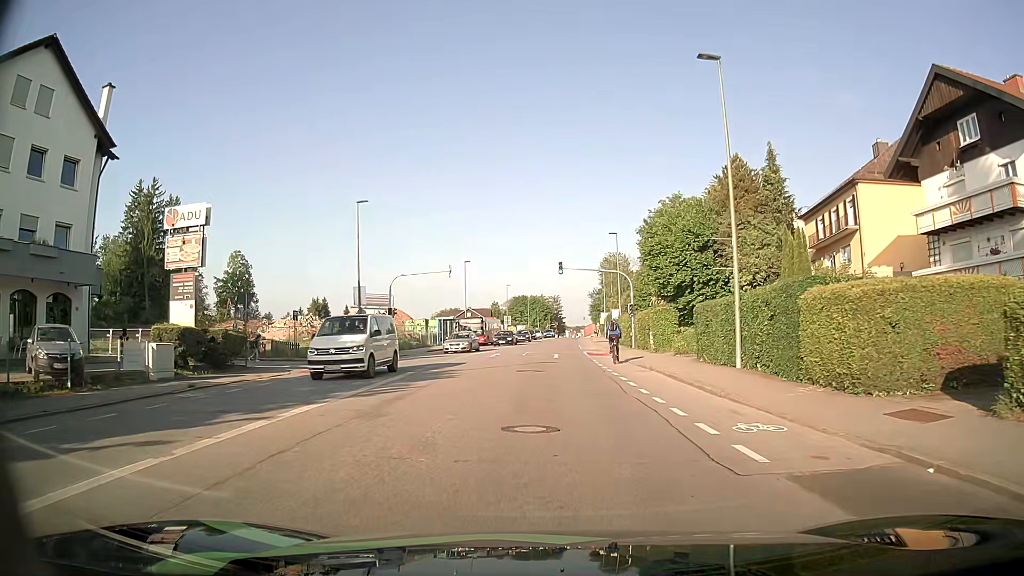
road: tertiary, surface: asphalt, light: Day
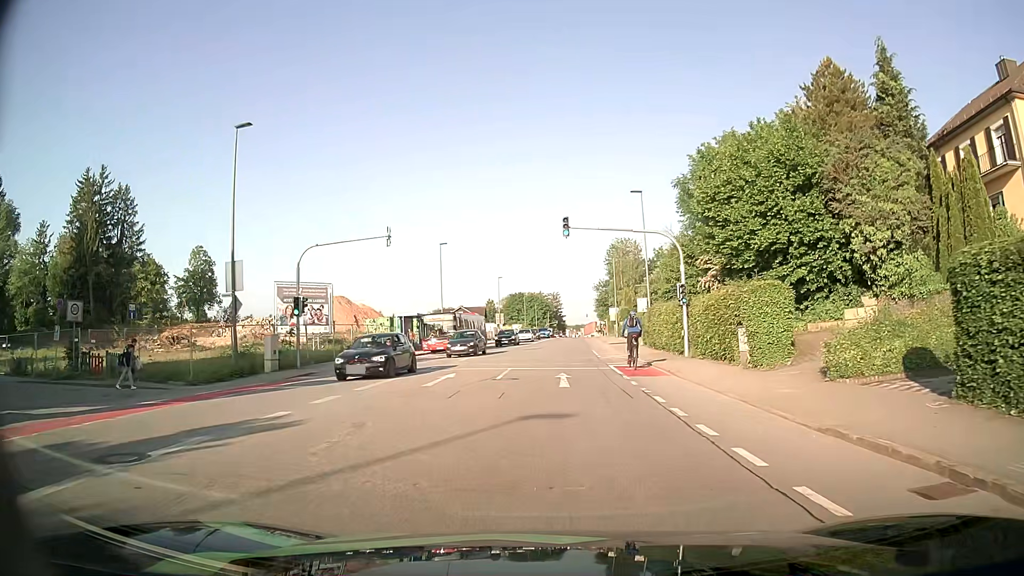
(0.0, +18.6) m; 0°
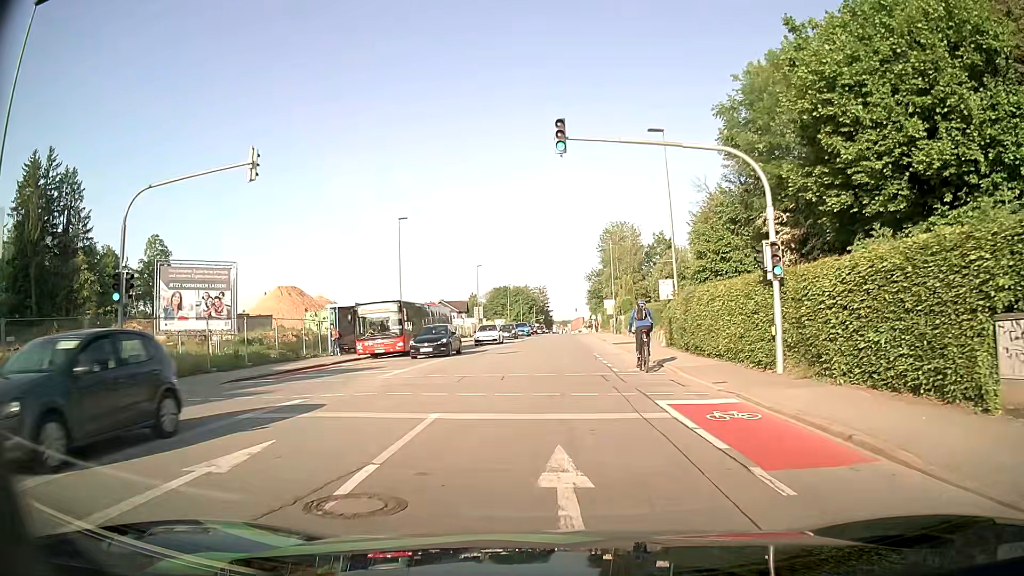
(+0.1, +13.3) m; +1°
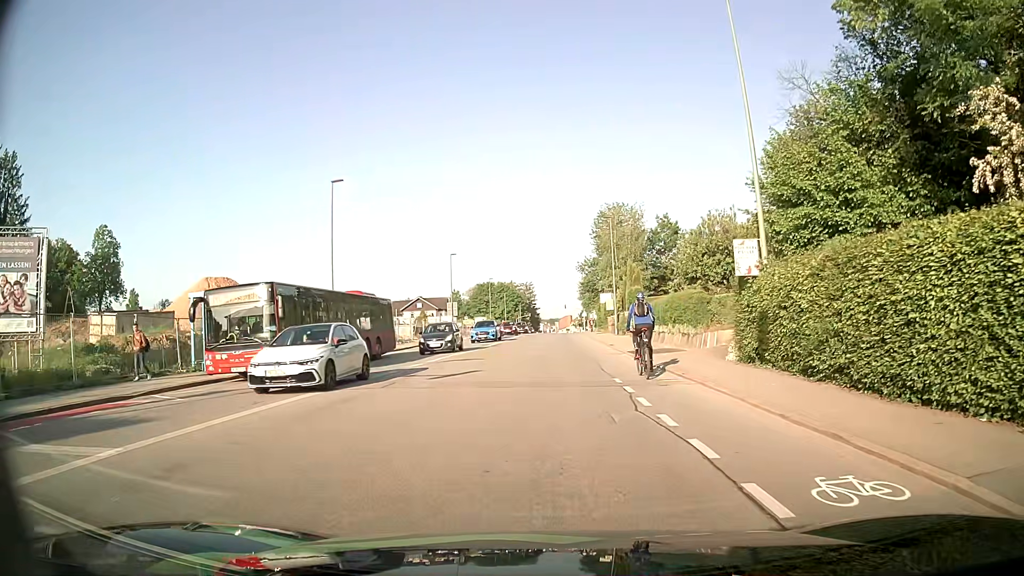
(+0.1, +14.2) m; 0°
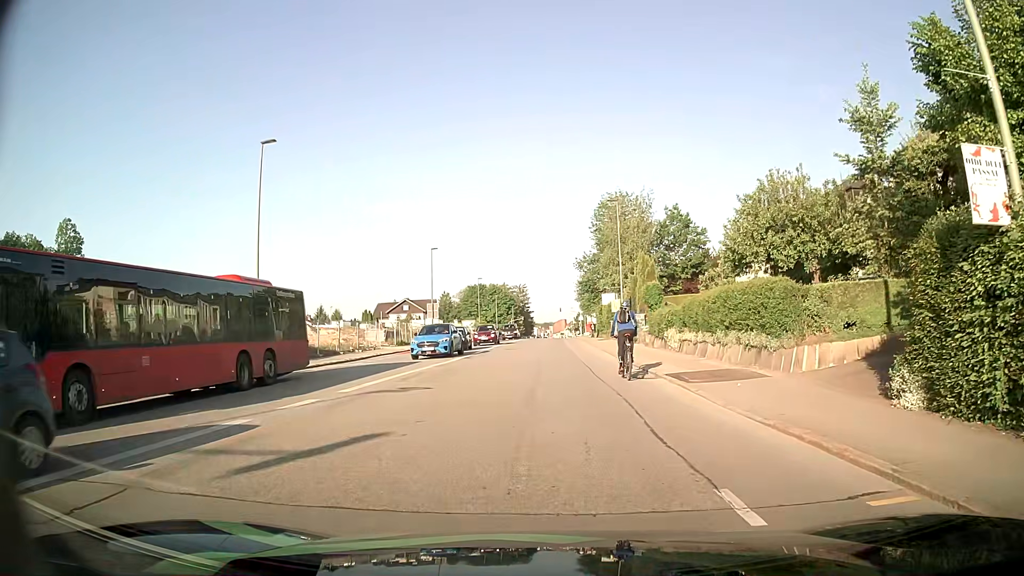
(+0.2, +9.9) m; +2°
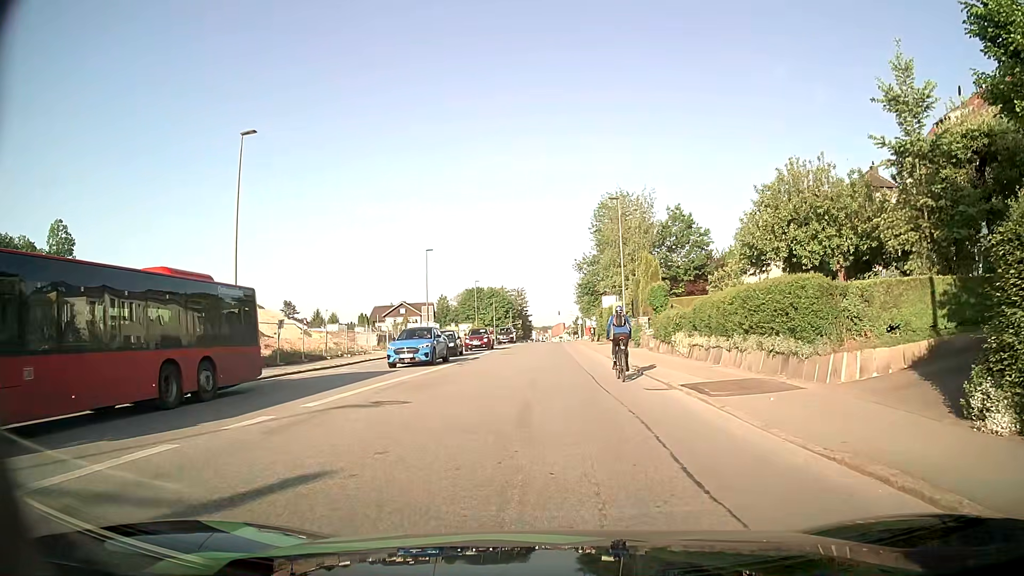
(0.0, +2.2) m; -1°
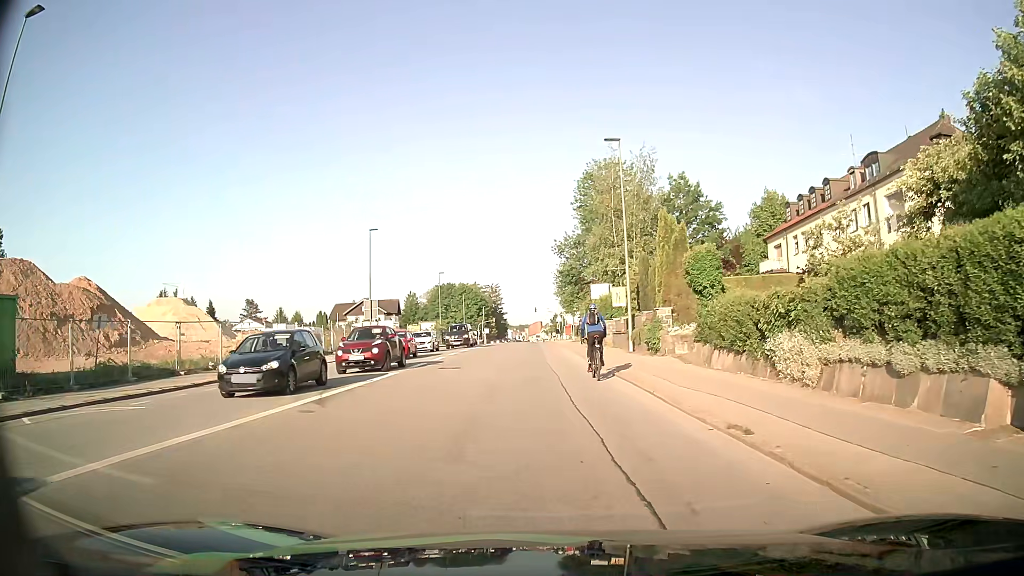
(+0.4, +14.7) m; +3°
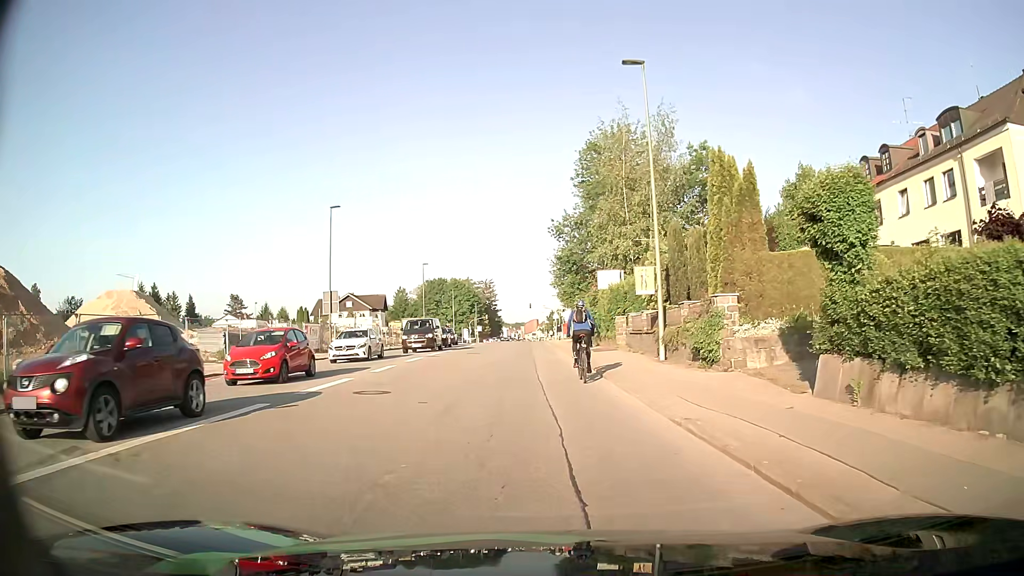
(0.0, +9.9) m; 0°
